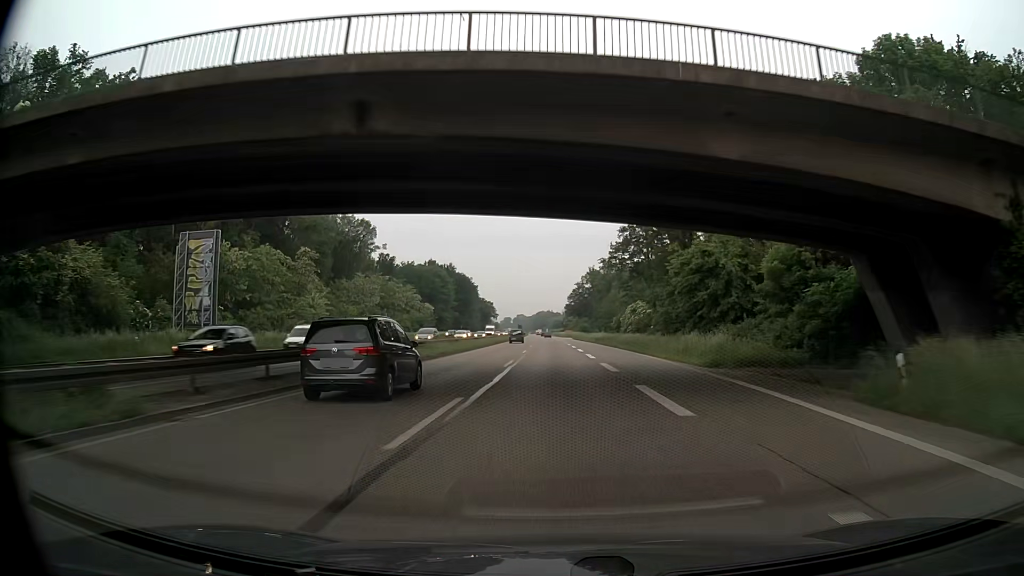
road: trunk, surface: asphalt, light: Day
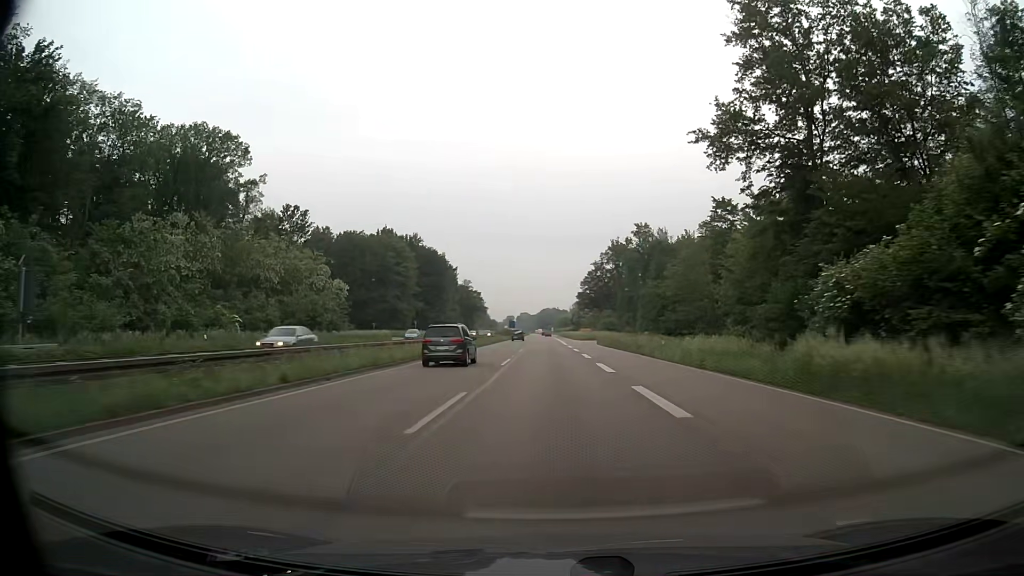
(-0.6, +72.1) m; -1°
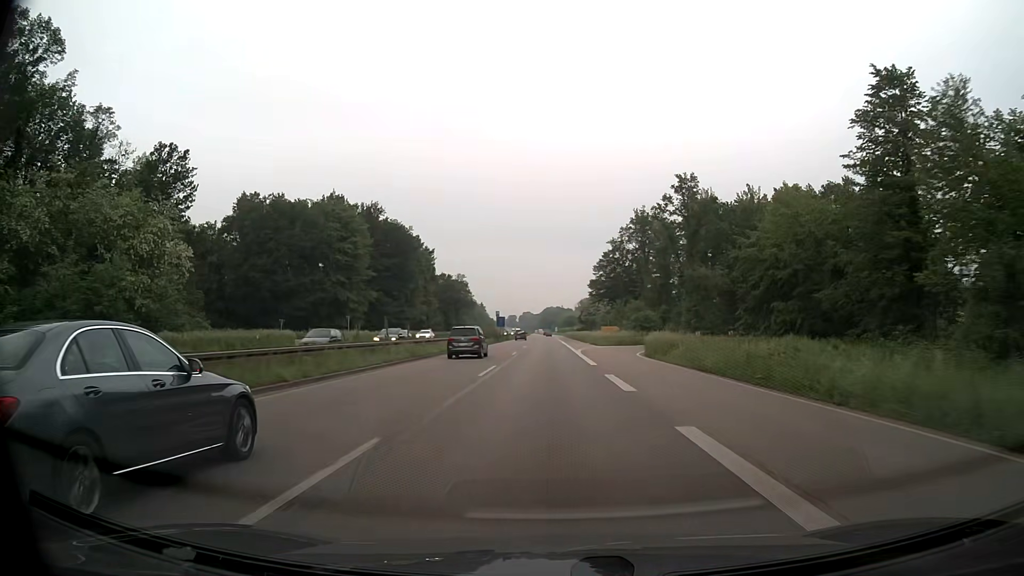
(-0.1, +43.1) m; -1°
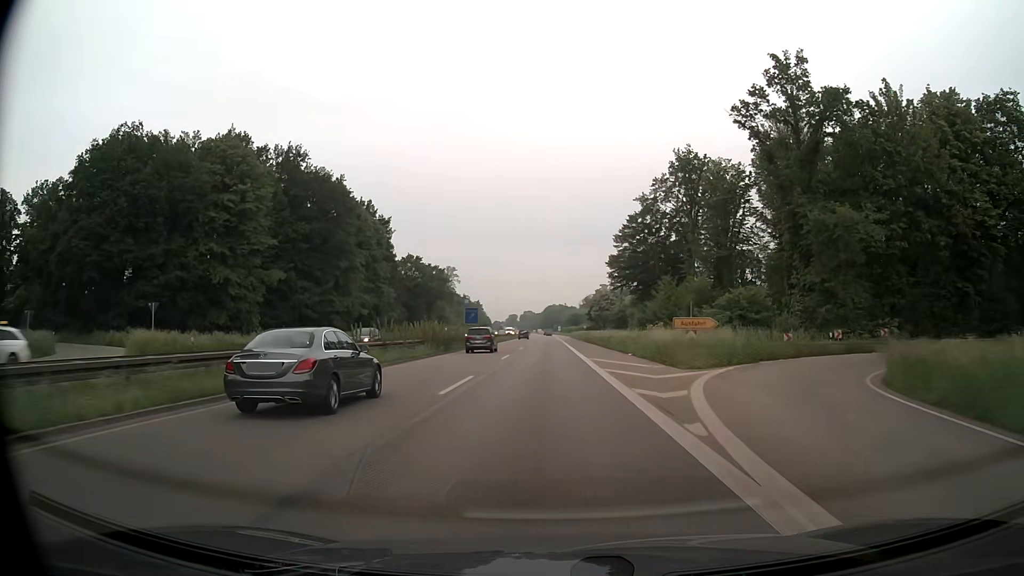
(+0.2, +43.0) m; 0°
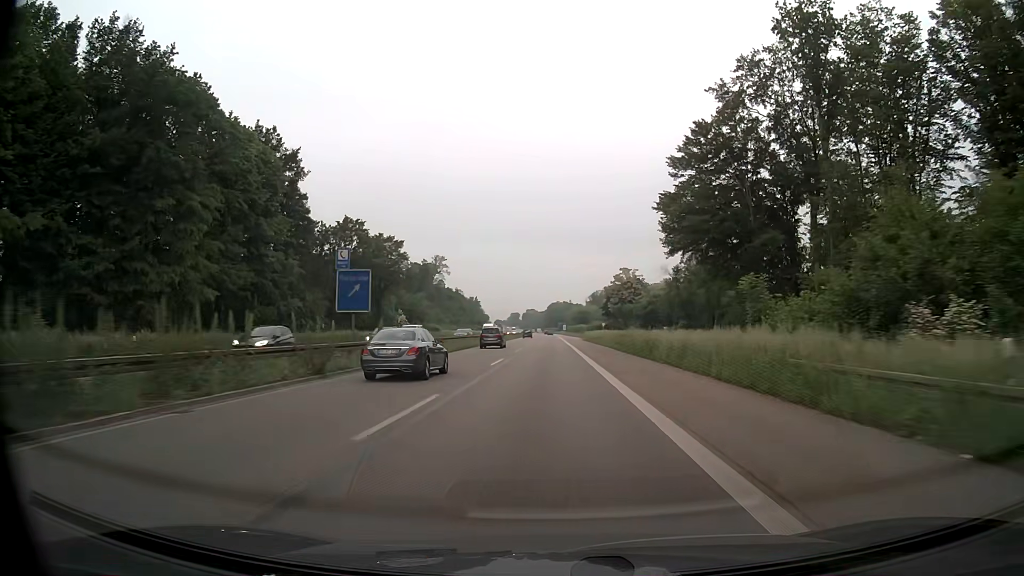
(0.0, +42.8) m; 0°
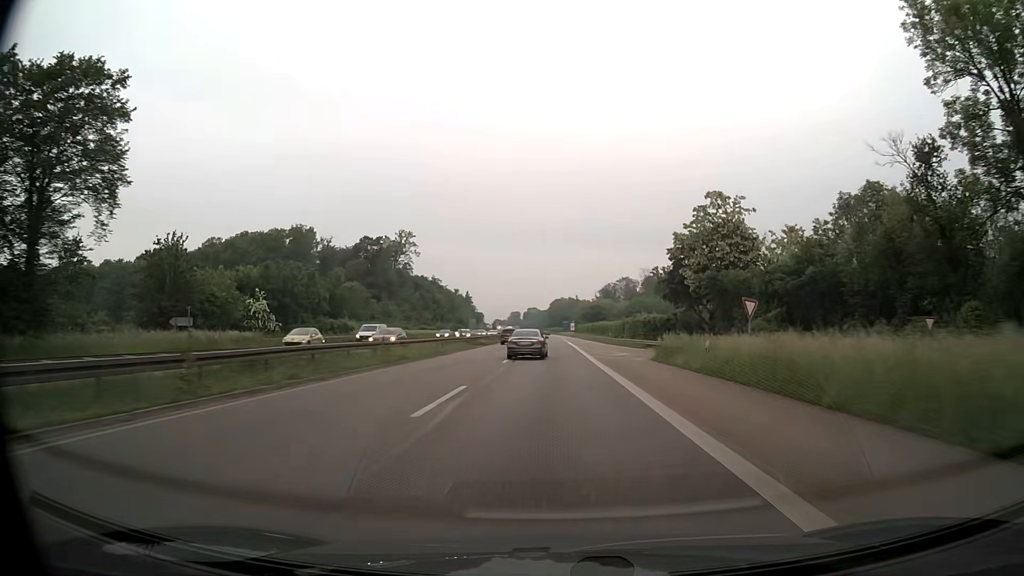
(-0.4, +70.9) m; -1°
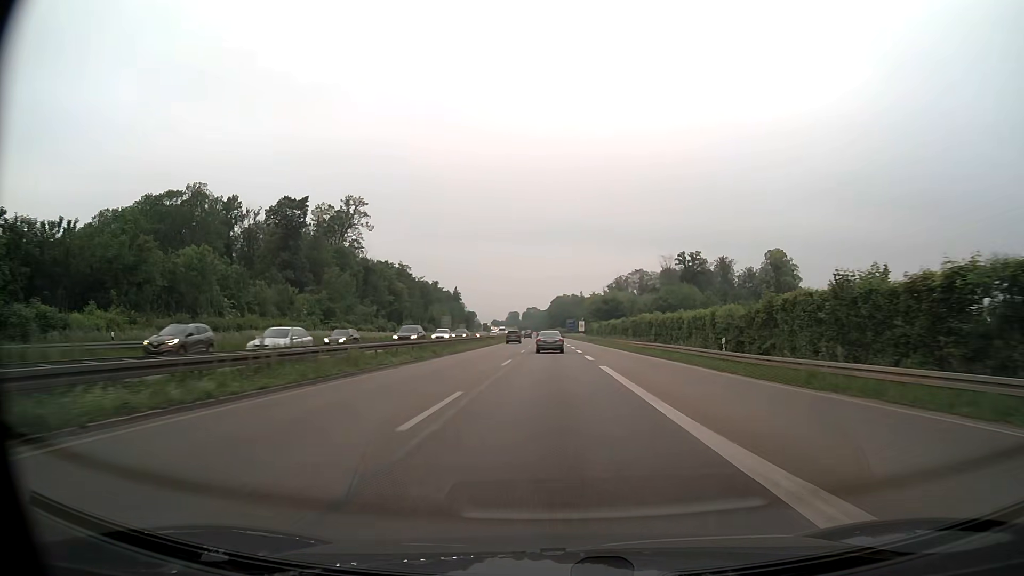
(+0.1, +56.4) m; 0°
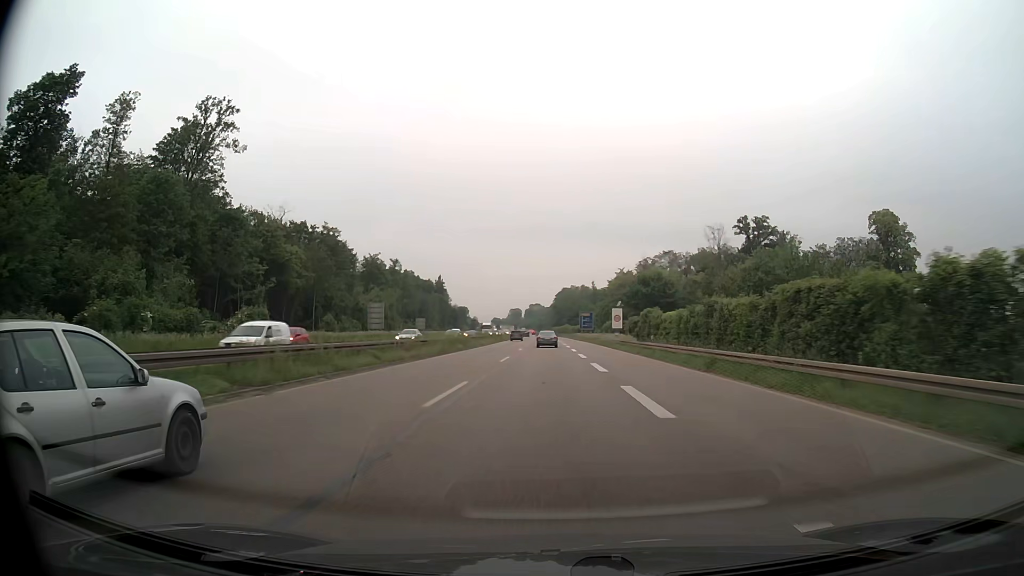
(-0.1, +70.7) m; 0°
(0, +10) (0, +20) (0, +30) (0, +40) (0, +50) (0, +60) (0, +70) (-1, +80) (-1, +90) (-1, +100) m
